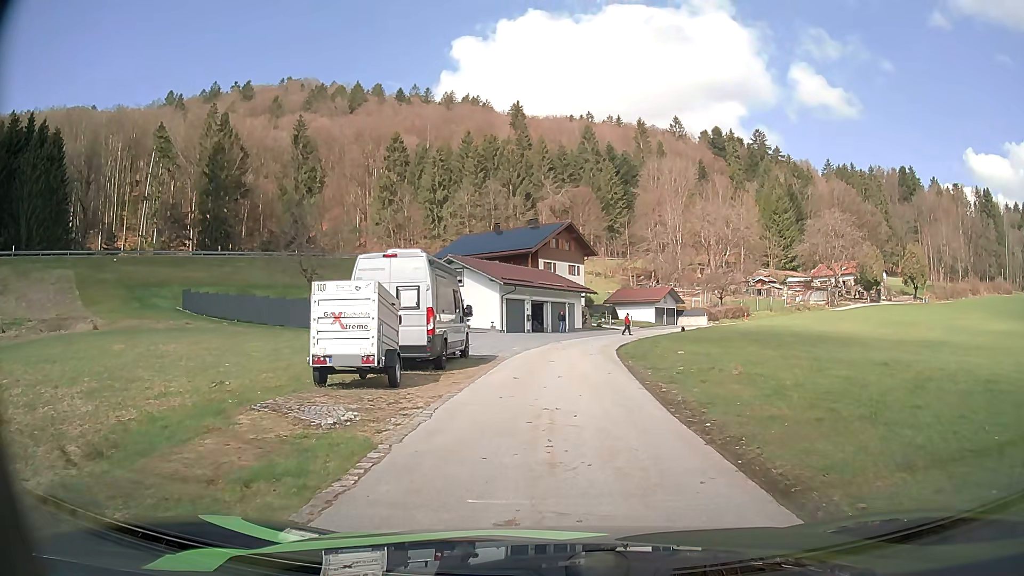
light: Day
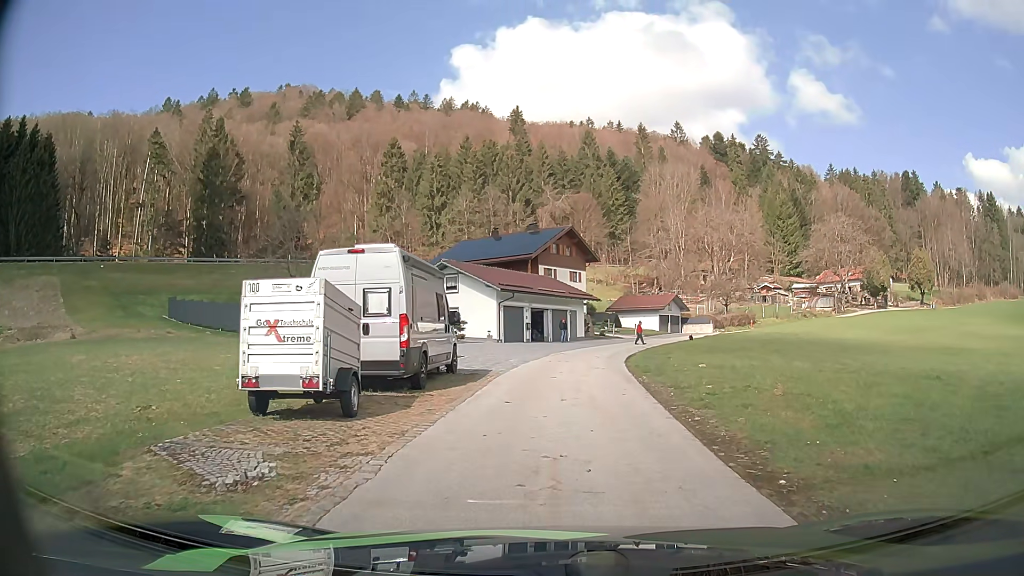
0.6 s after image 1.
(0.0, +2.8) m; 0°
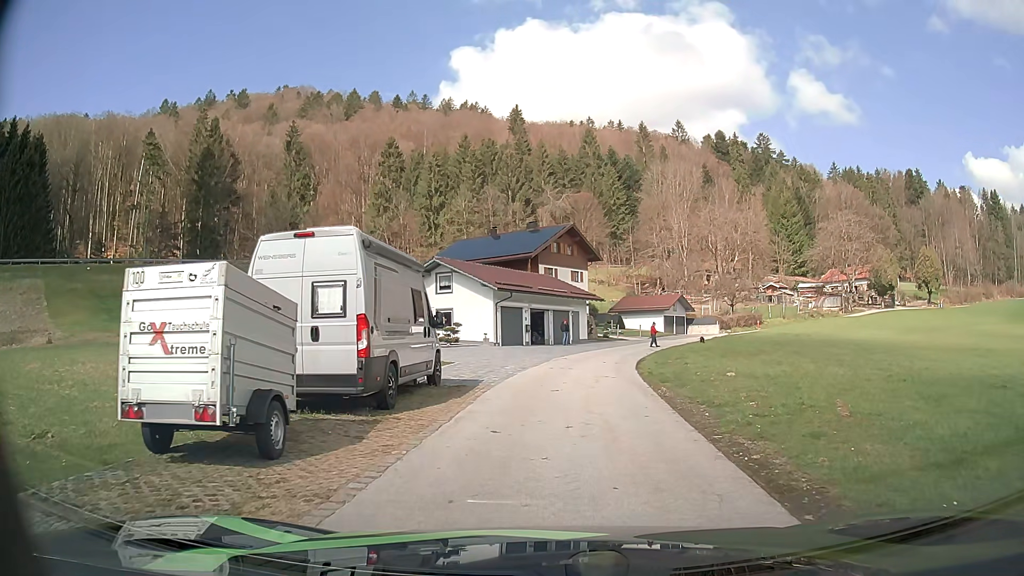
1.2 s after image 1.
(0.0, +2.8) m; +1°
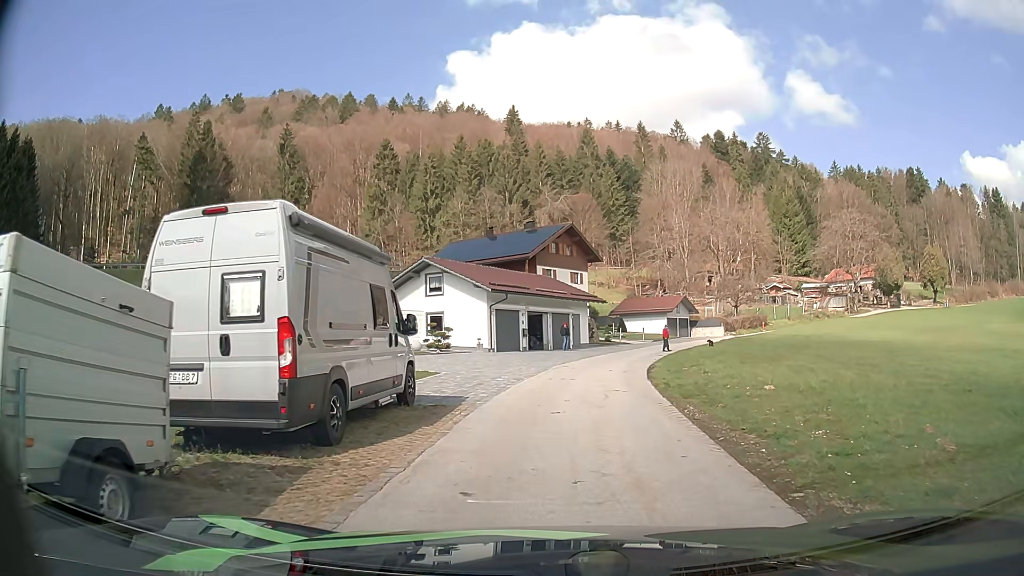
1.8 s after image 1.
(-0.1, +2.8) m; 0°
